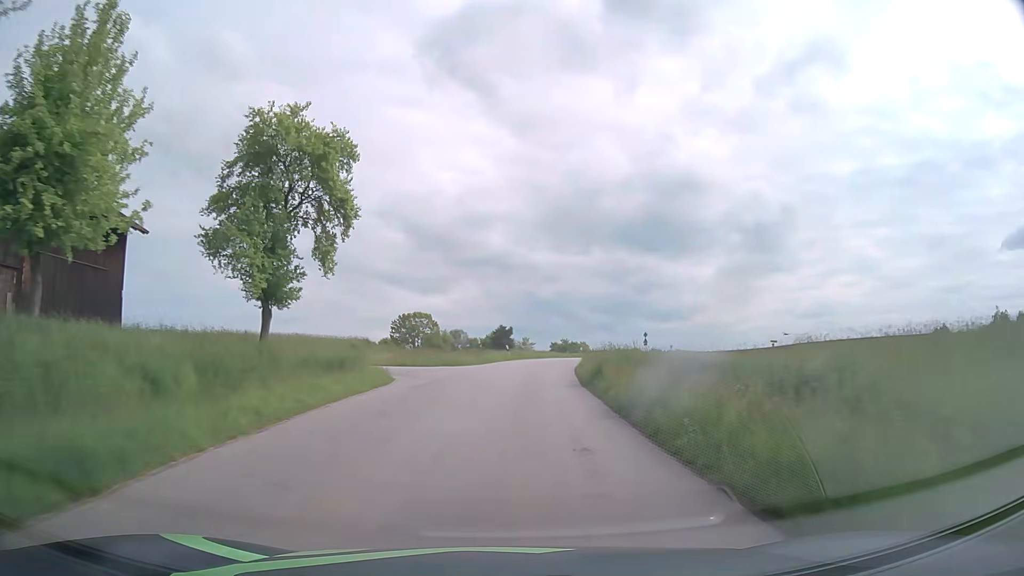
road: tertiary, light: Day
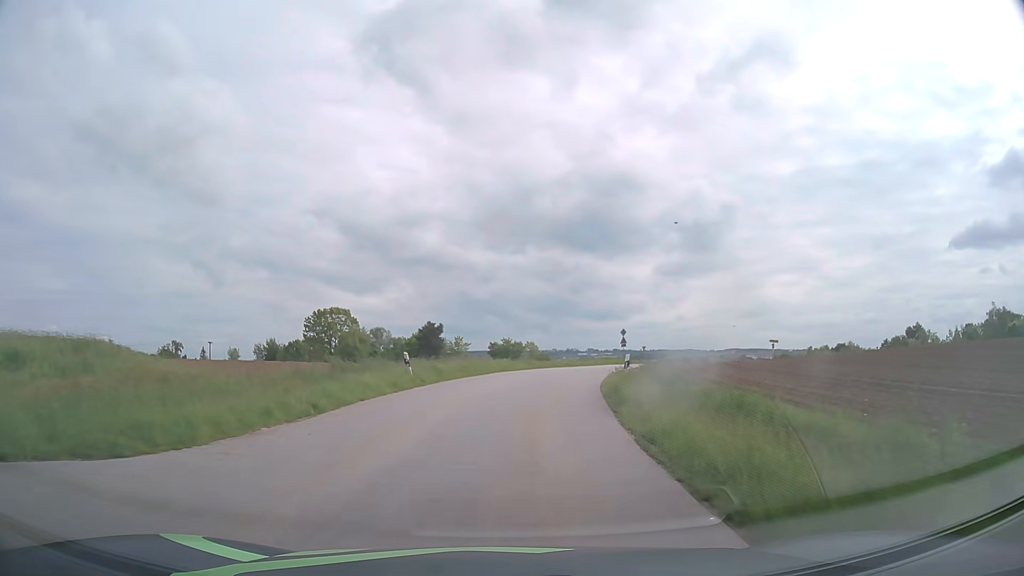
(+1.1, +27.5) m; +5°
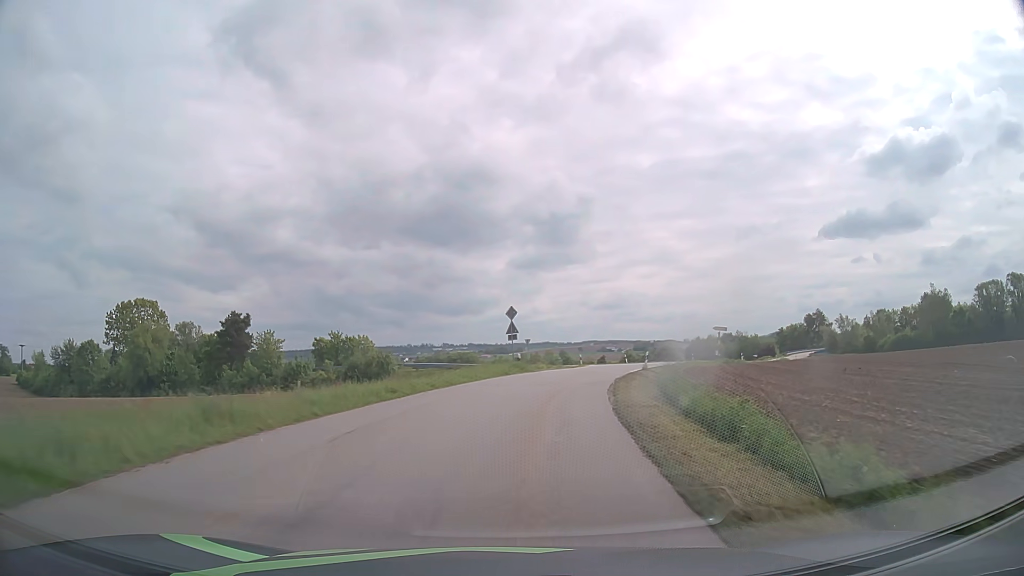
(+3.5, +32.8) m; +12°
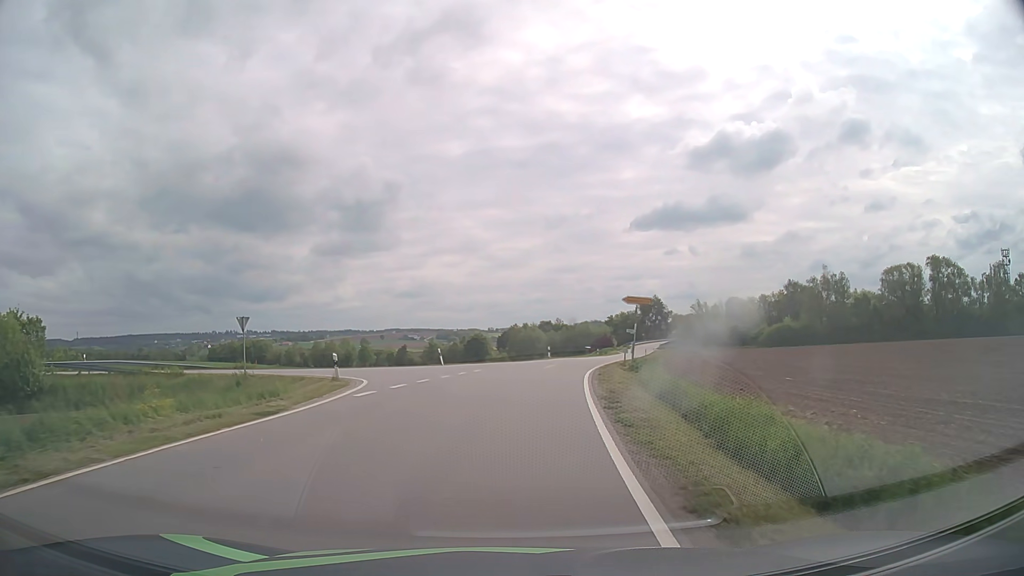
(+4.9, +35.4) m; +17°
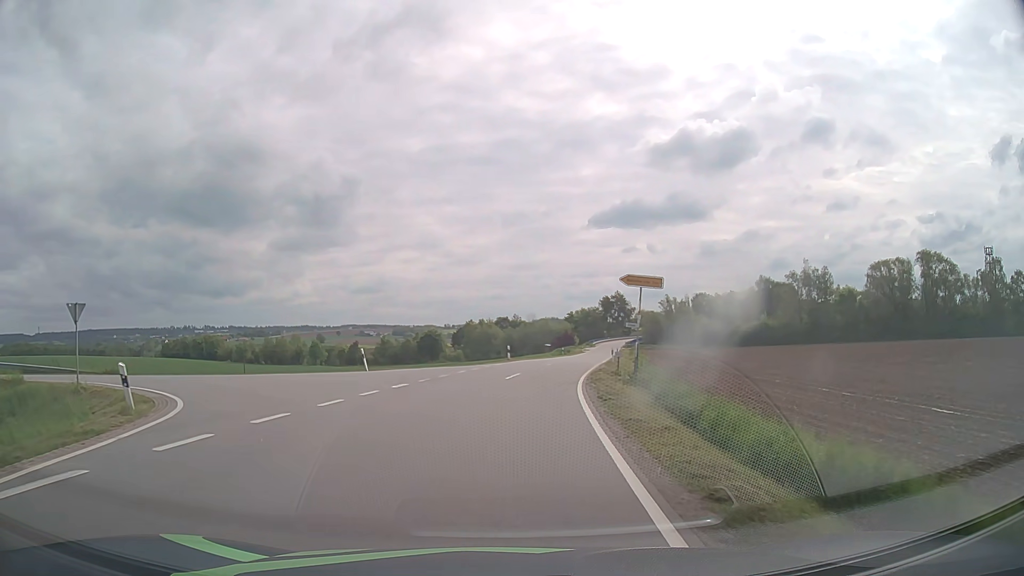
(+0.4, +11.0) m; +4°
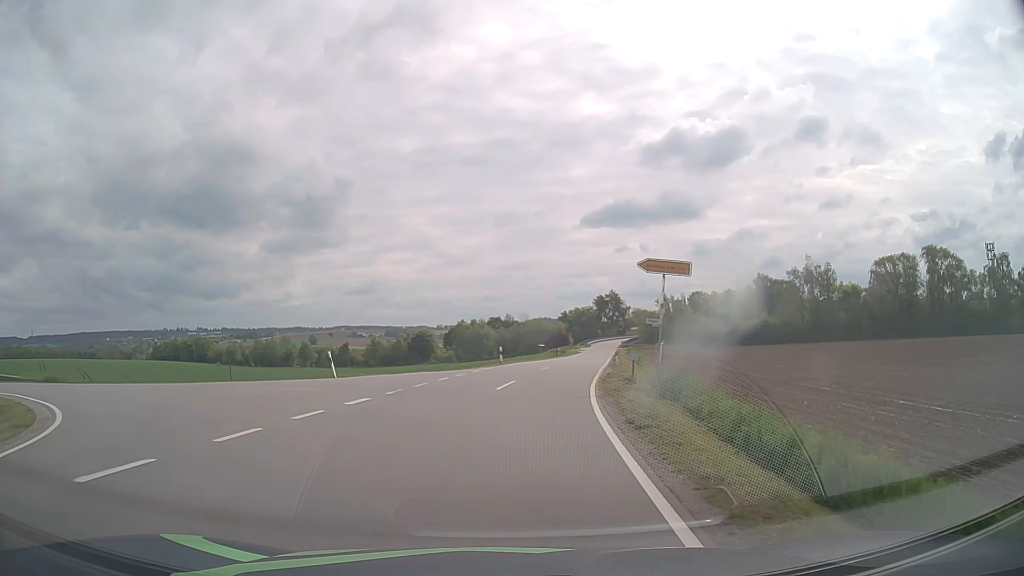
(0.0, +4.6) m; +1°
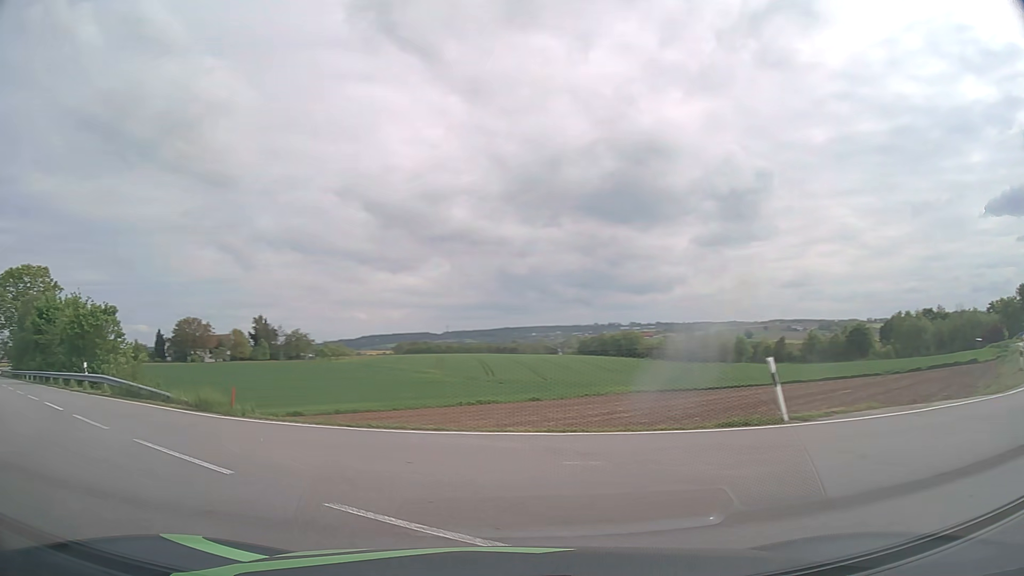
(-3.1, +16.0) m; -34°
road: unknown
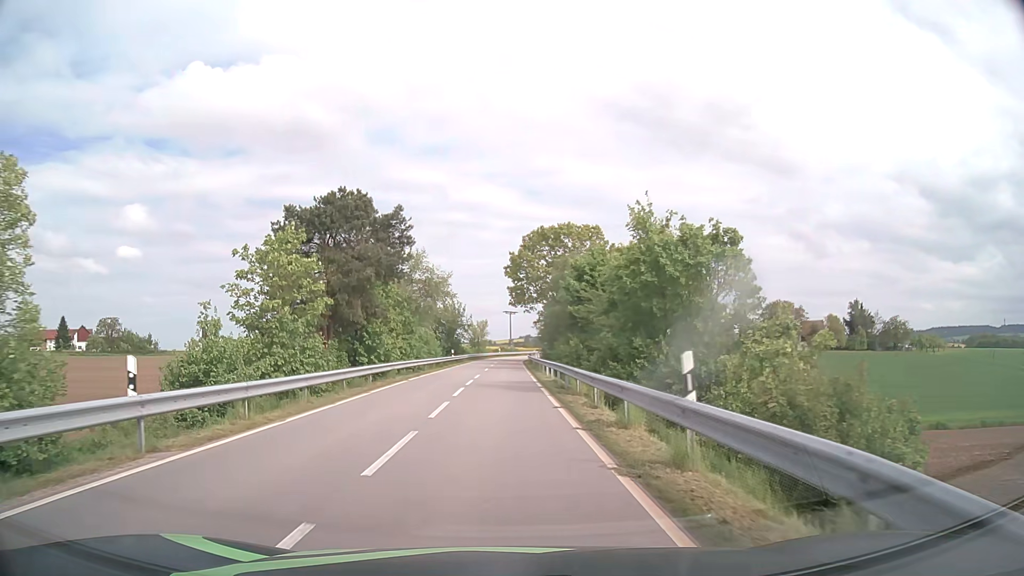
(-15.0, +19.8) m; -52°
(0, +10) (0, +20) (0, +30) (0, +40) (0, +50) (0, +60) (0, +70) (0, +80) (+1, +90) (+2, +100) m
